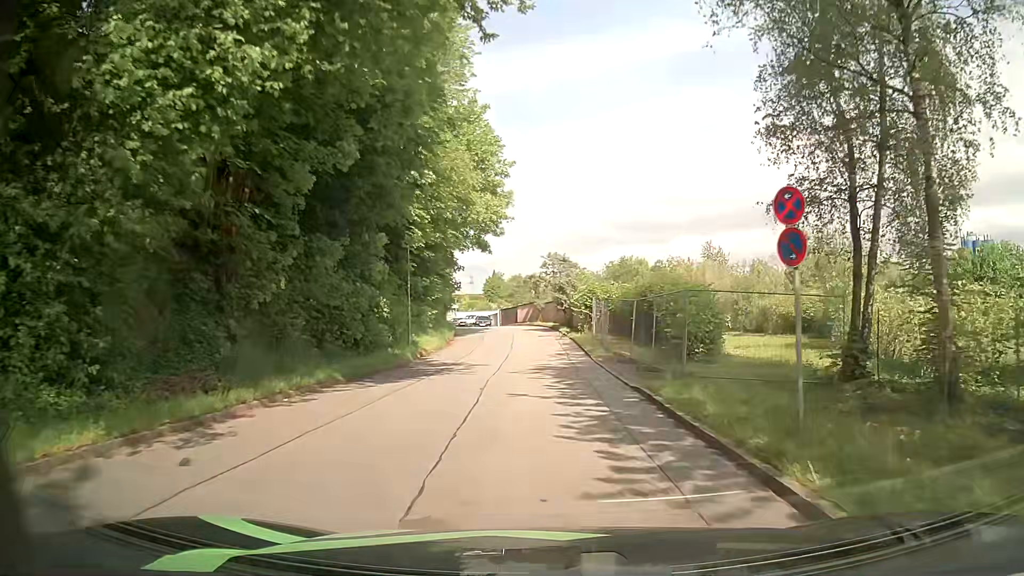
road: residential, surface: asphalt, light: Day
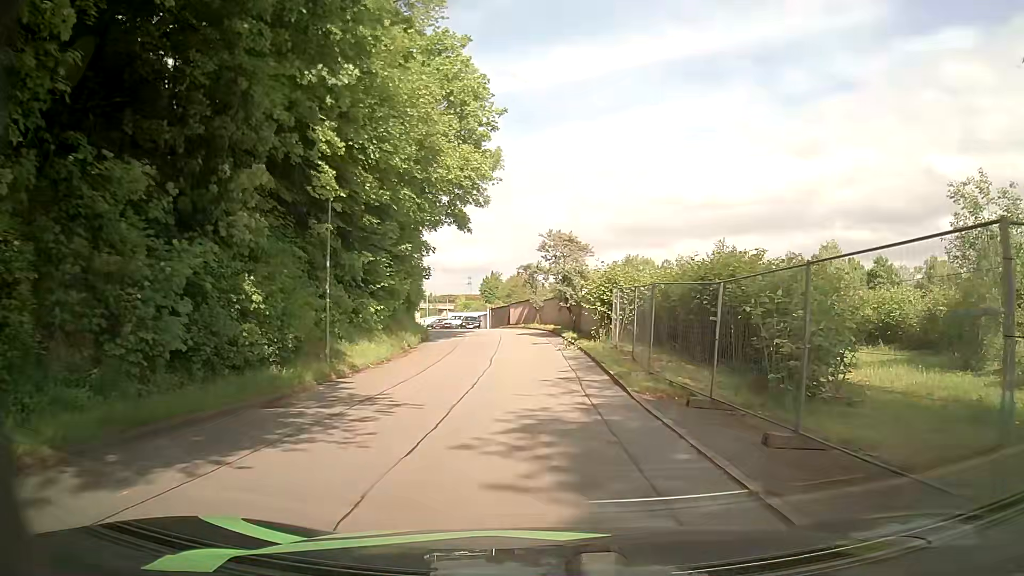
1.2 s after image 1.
(-0.1, +10.8) m; 0°
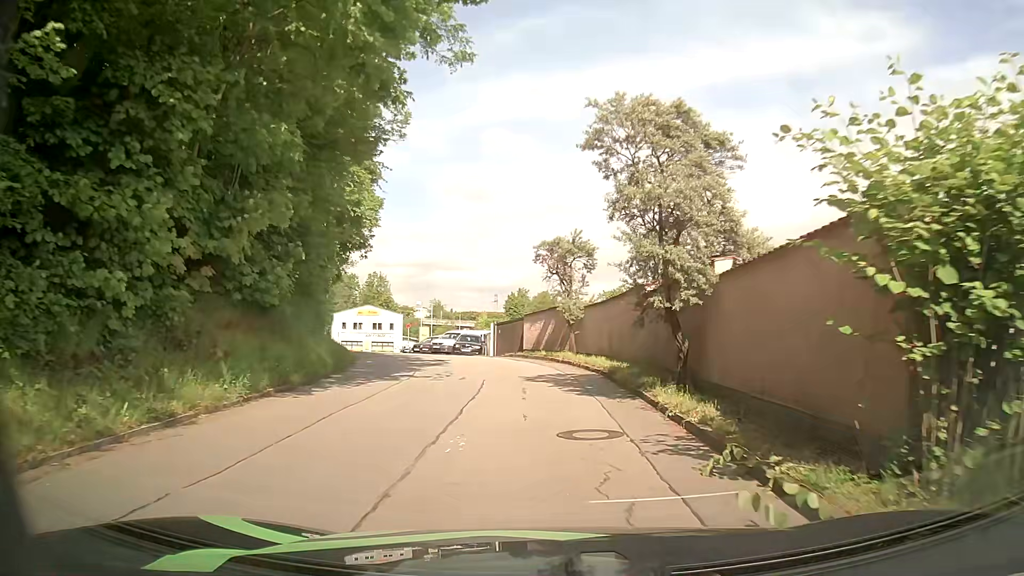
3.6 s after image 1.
(-0.4, +20.0) m; -2°
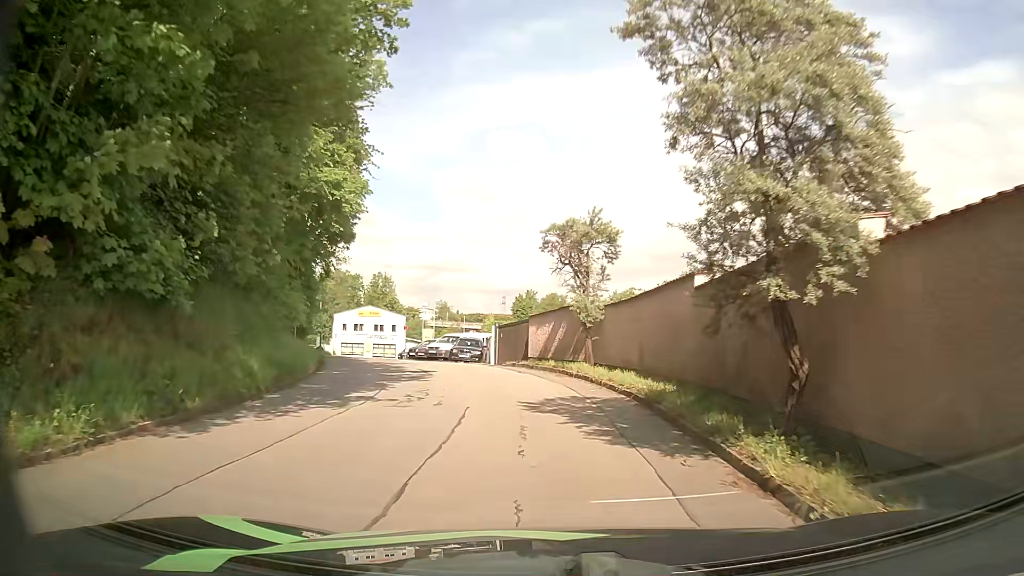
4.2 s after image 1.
(0.0, +4.5) m; 0°
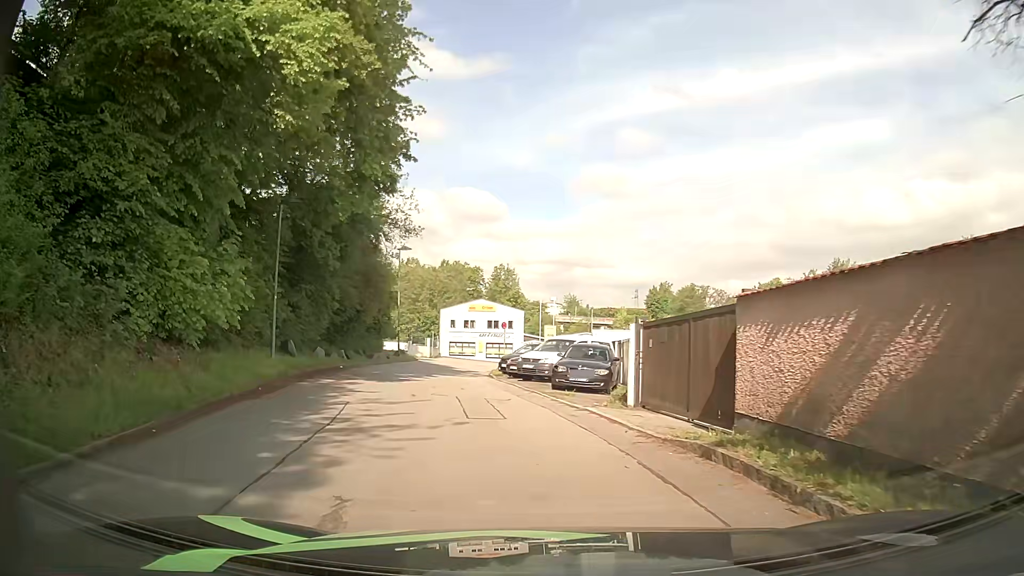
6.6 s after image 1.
(-1.0, +15.6) m; -11°
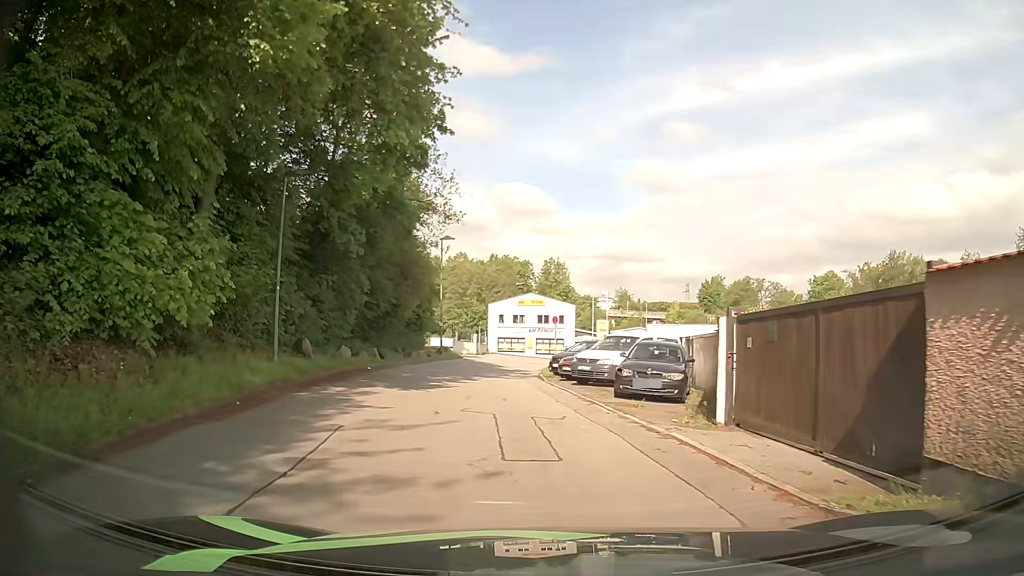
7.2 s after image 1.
(-0.1, +3.5) m; -5°
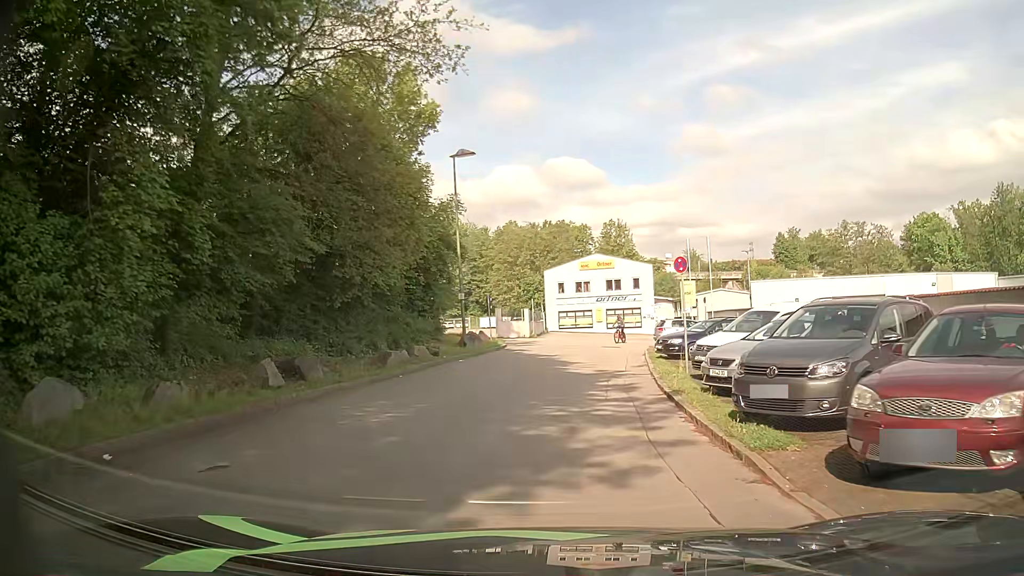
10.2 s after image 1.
(-1.1, +19.1) m; -4°
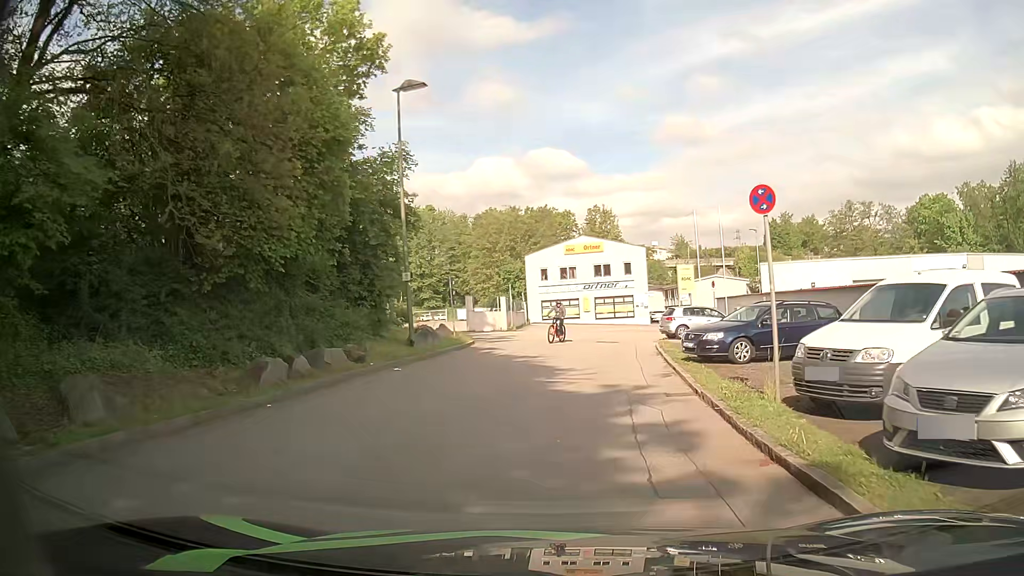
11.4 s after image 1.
(0.0, +7.6) m; +1°
